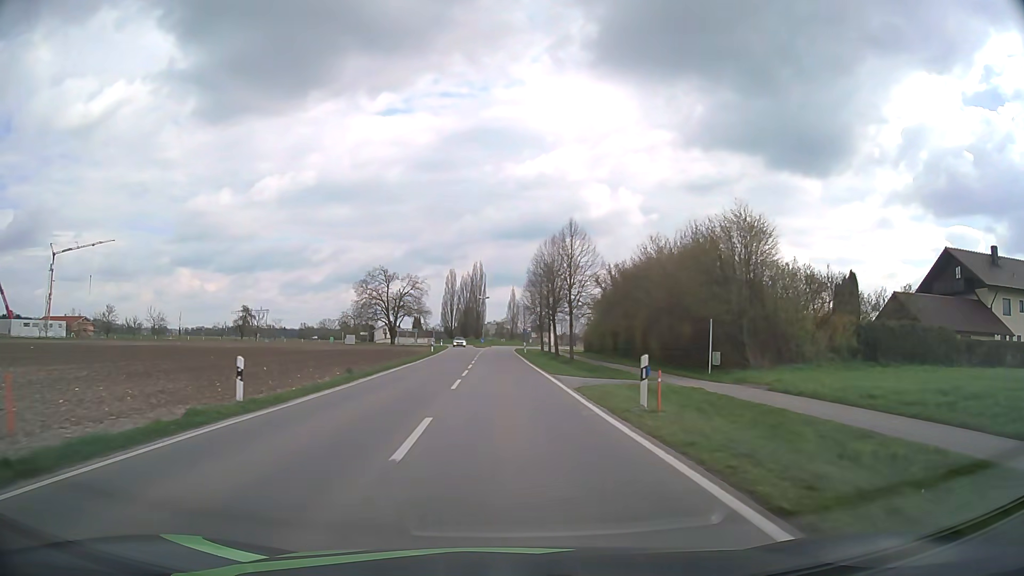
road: tertiary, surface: asphalt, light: Day
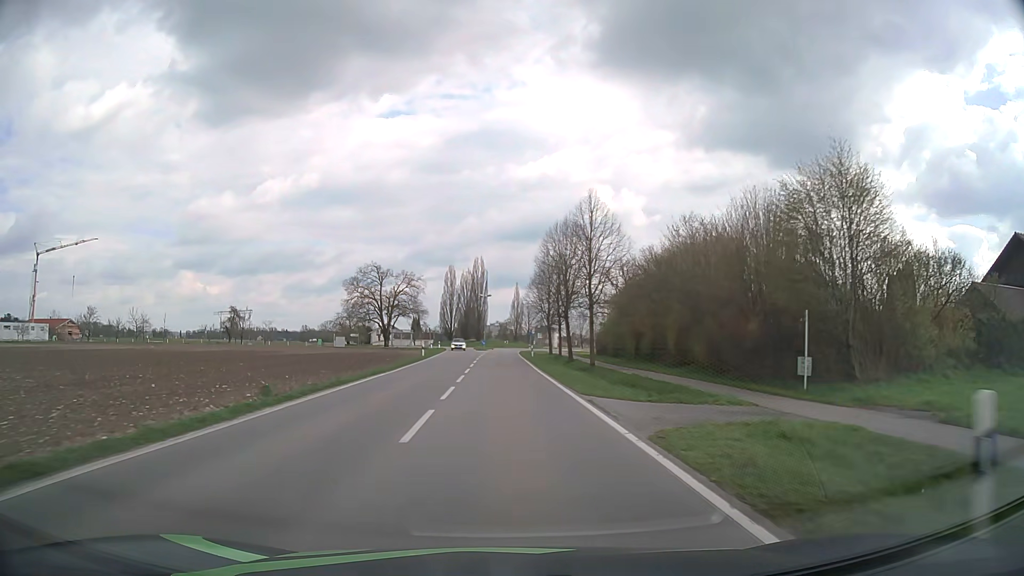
(0.0, +9.4) m; 0°
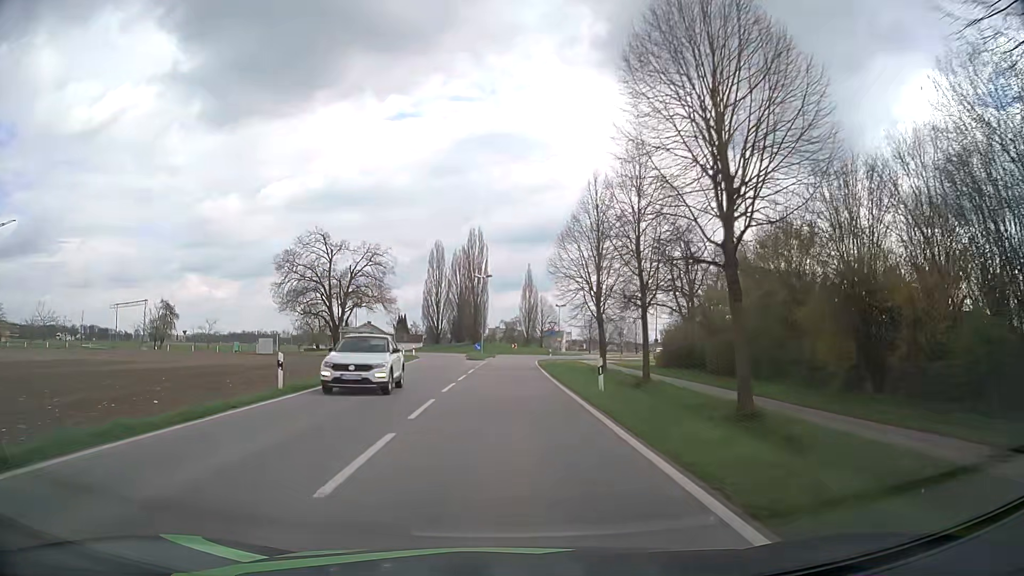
(-0.3, +35.4) m; -1°
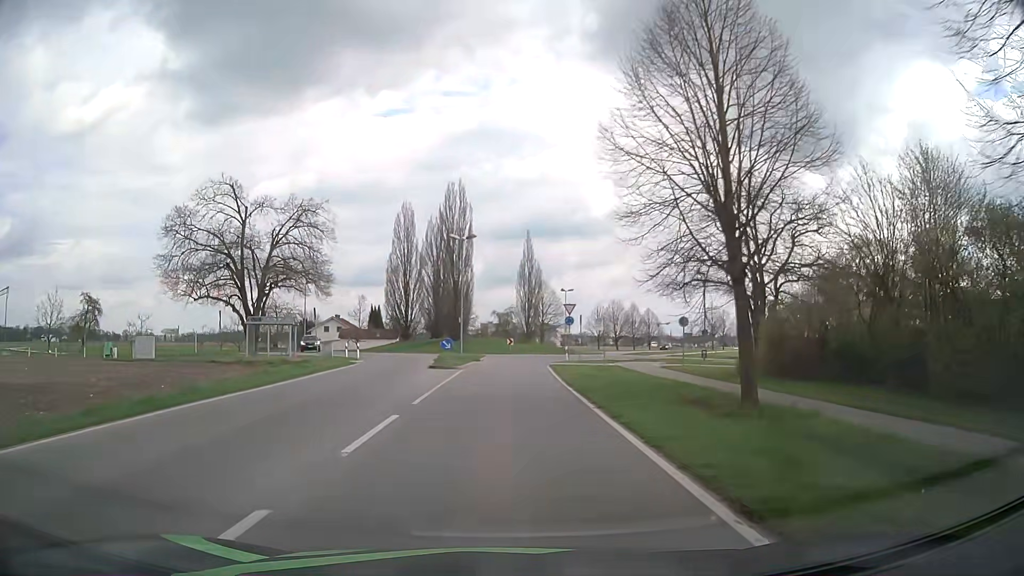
(+0.1, +23.7) m; +1°
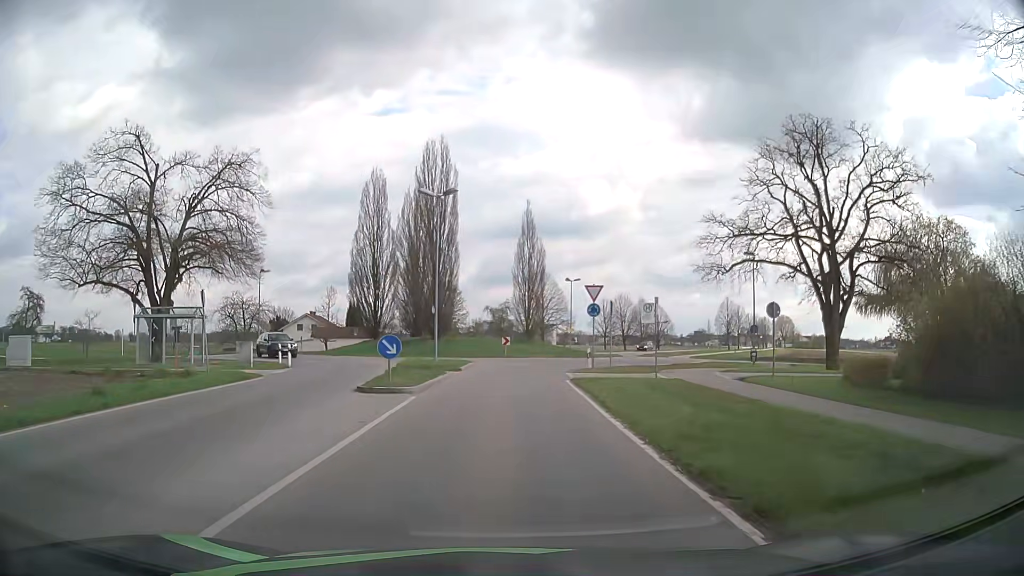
(0.0, +13.9) m; +1°
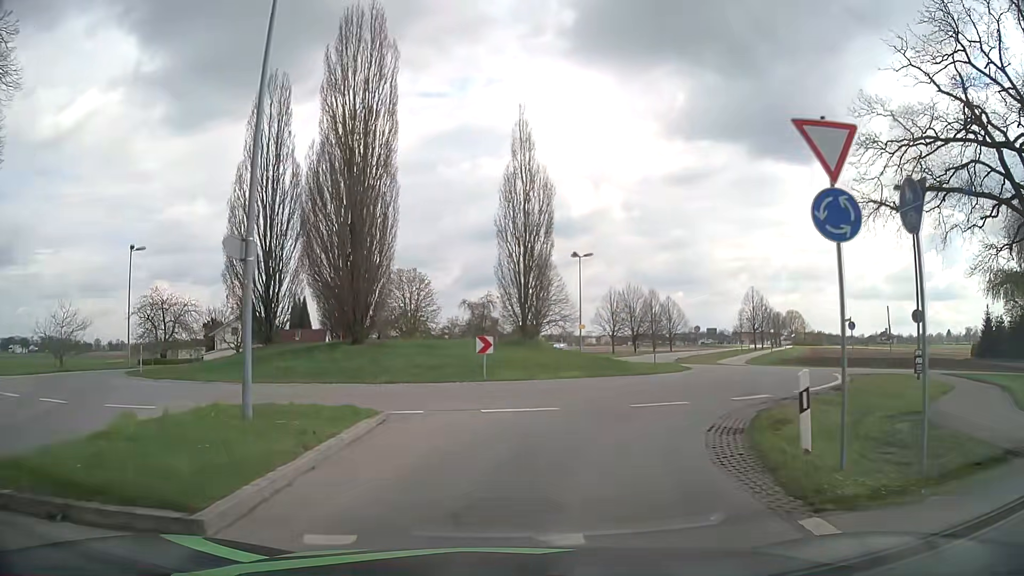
(0.0, +22.5) m; +1°
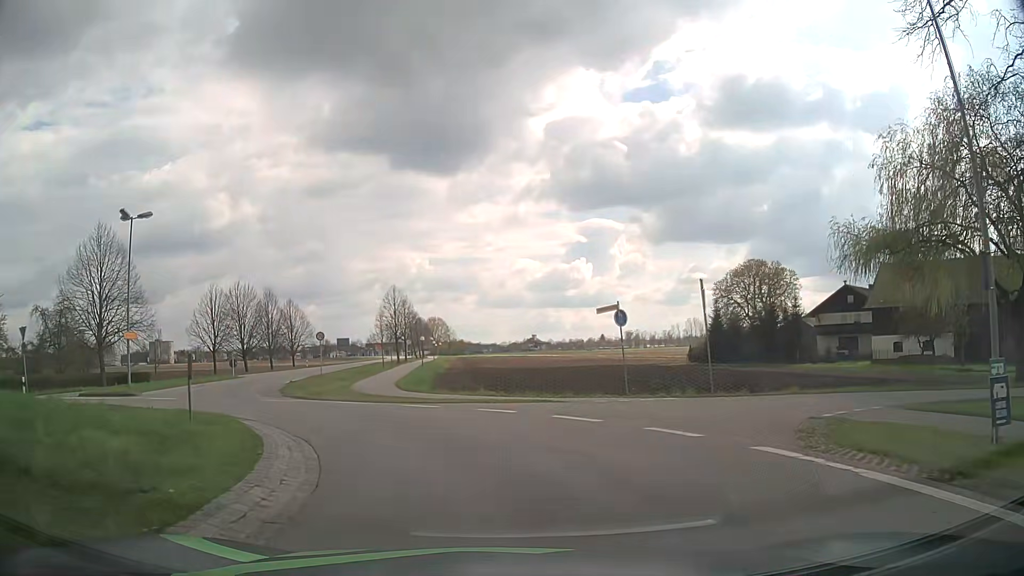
(+5.6, +20.7) m; +32°
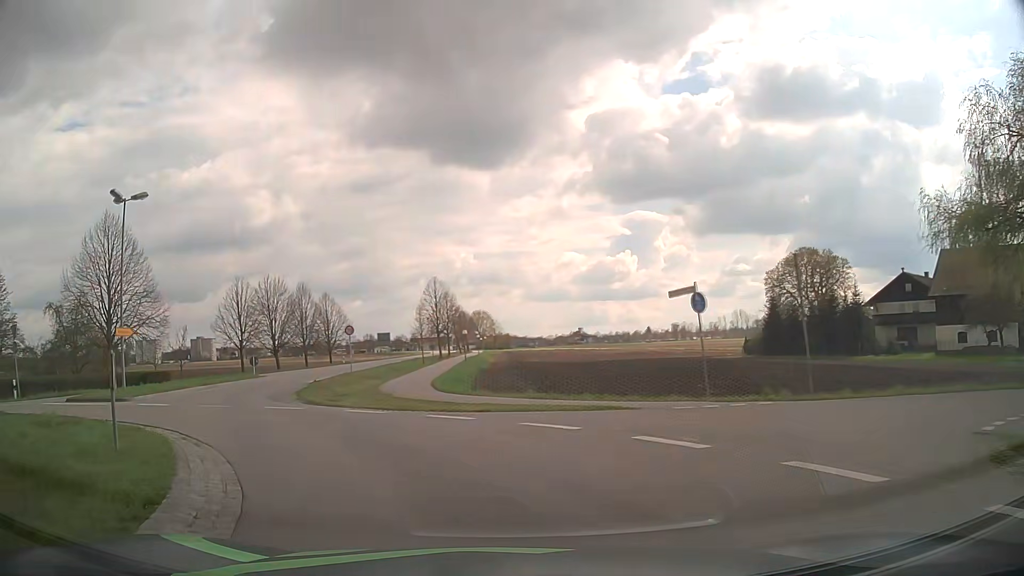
(-0.1, +4.4) m; -4°
